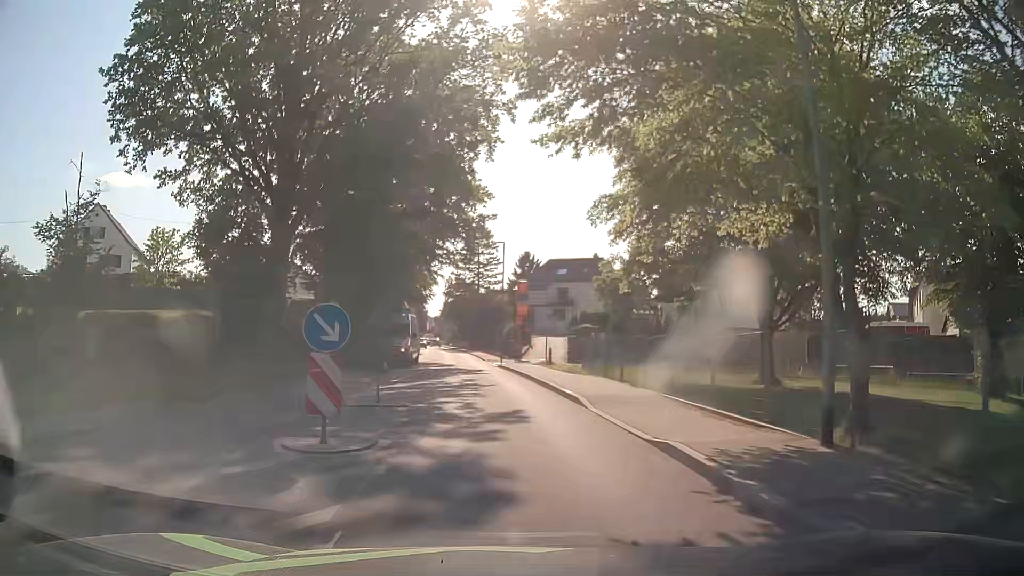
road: tertiary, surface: asphalt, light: Day
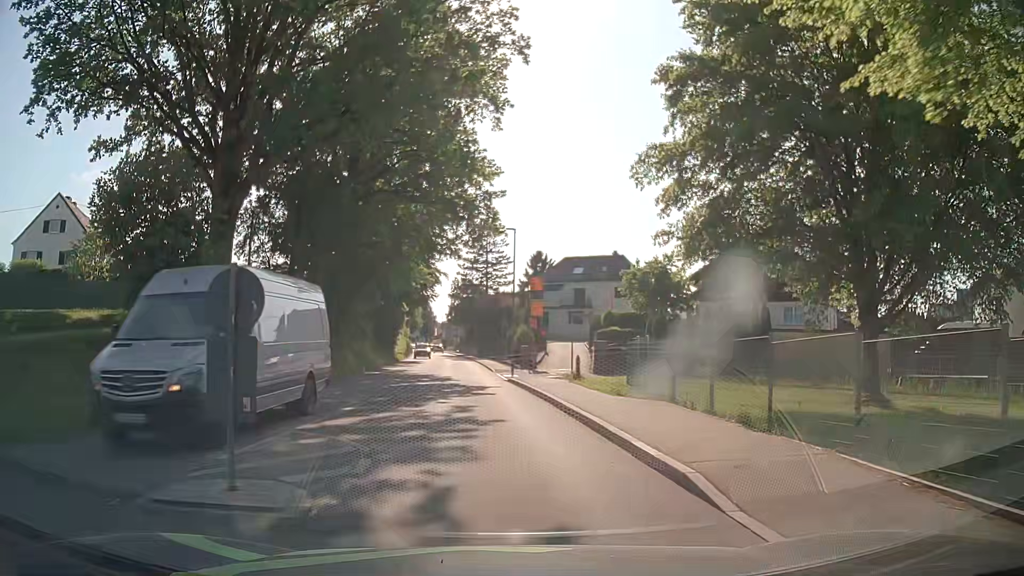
(-0.1, +8.0) m; -1°
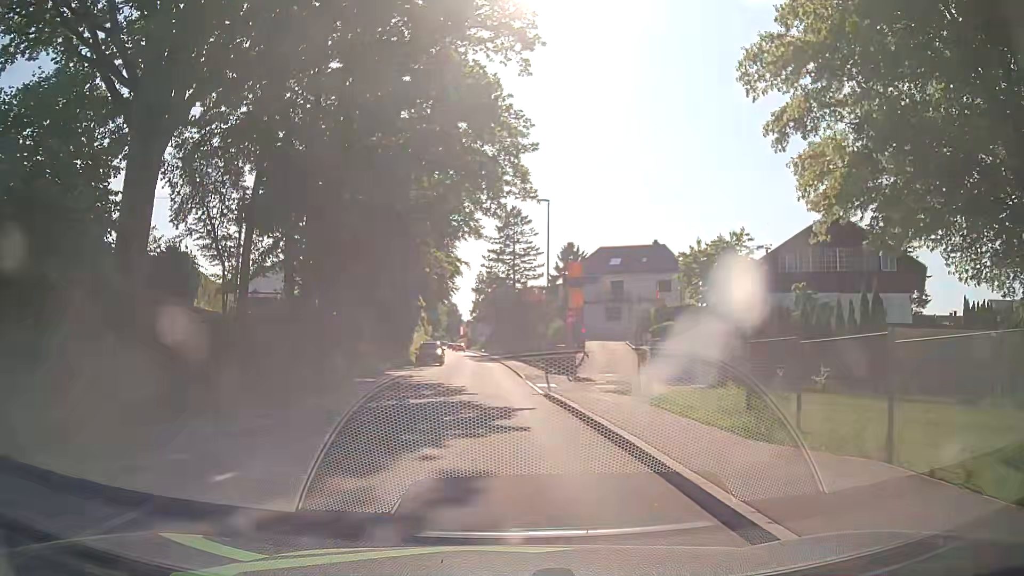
(-0.1, +7.9) m; -3°
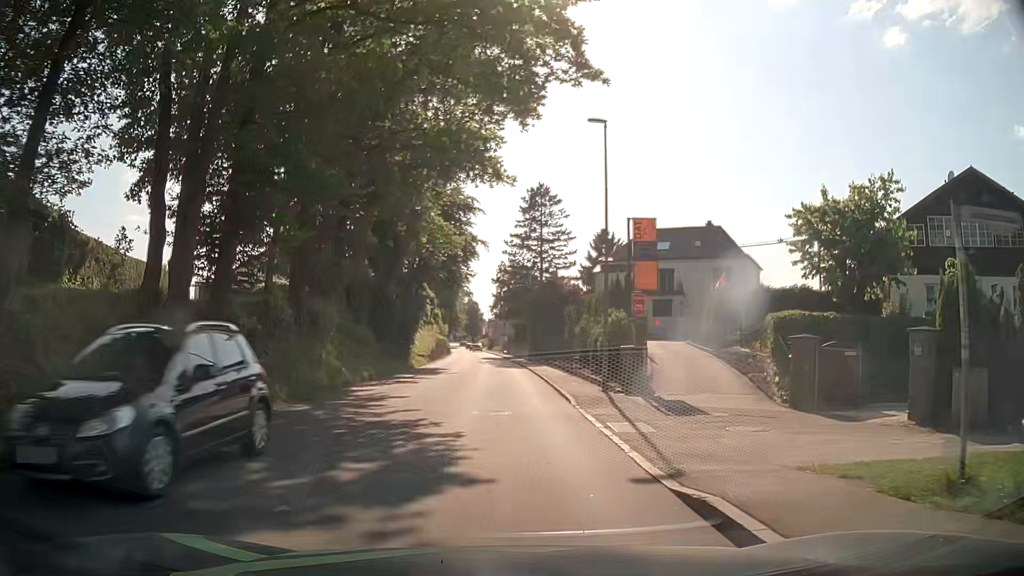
(-0.1, +11.9) m; -1°
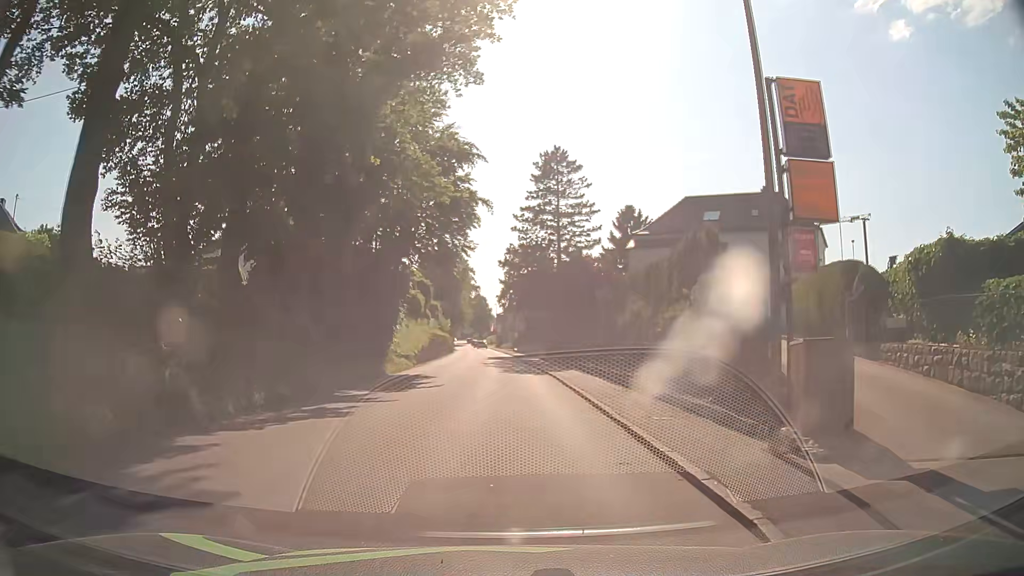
(-0.2, +12.3) m; -1°
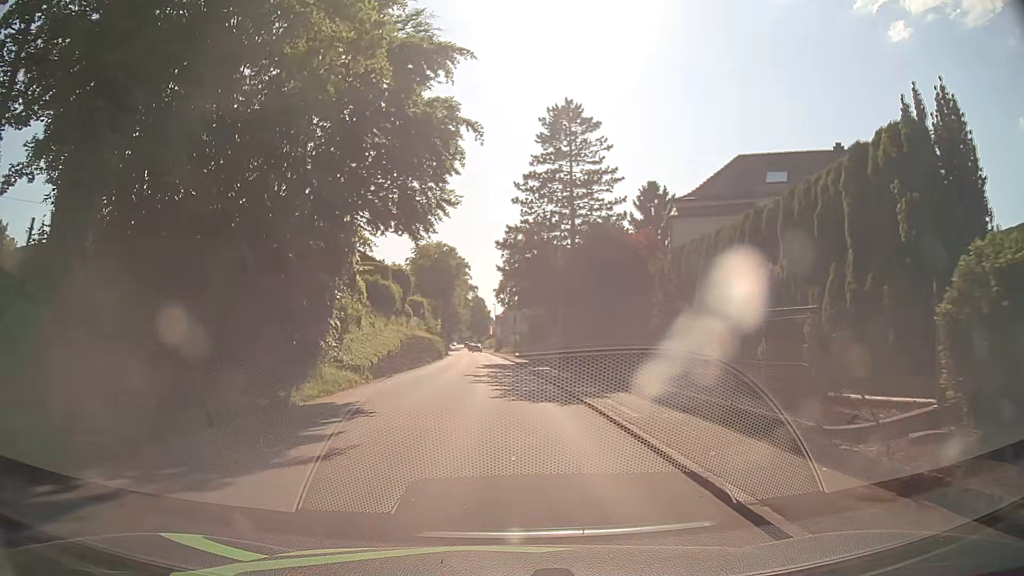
(-0.1, +12.5) m; 0°
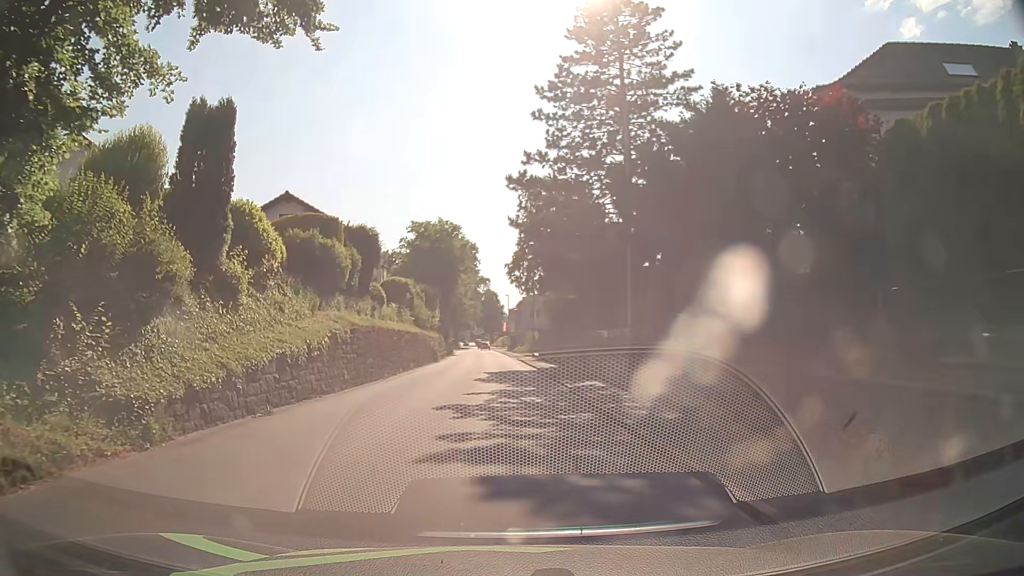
(-0.1, +16.5) m; -1°
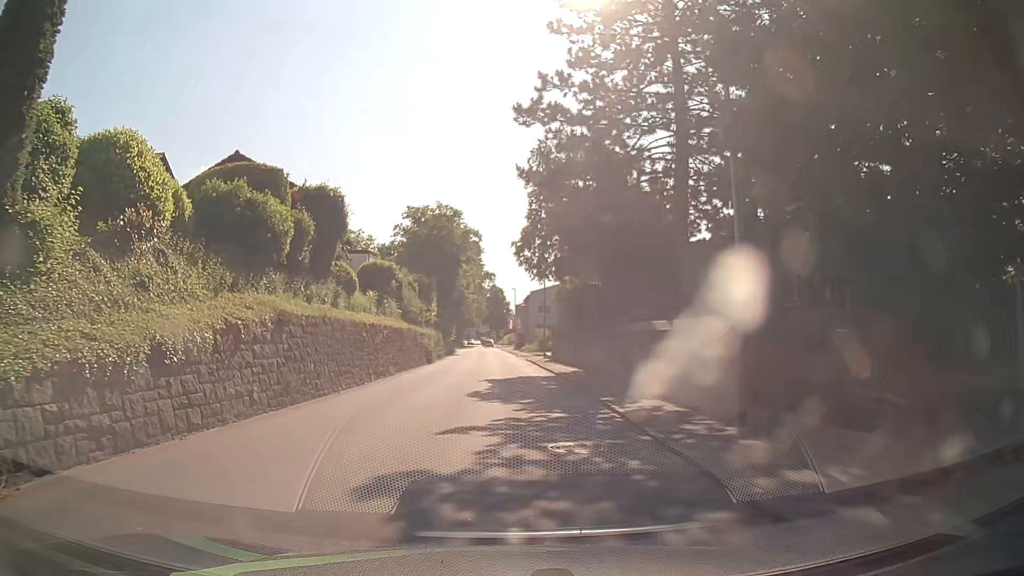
(-0.1, +8.1) m; -2°
(0, +10) (0, +20) (0, +30) (0, +40) (0, +50) (0, +60) (0, +70) (0, +80) (0, +90) (-1, +100) m
